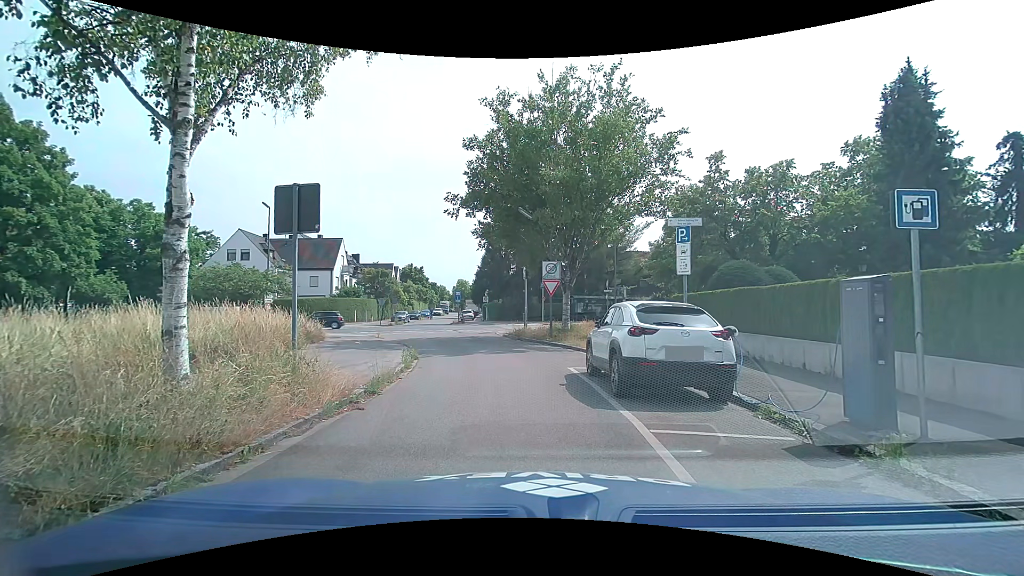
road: residential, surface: asphalt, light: Day
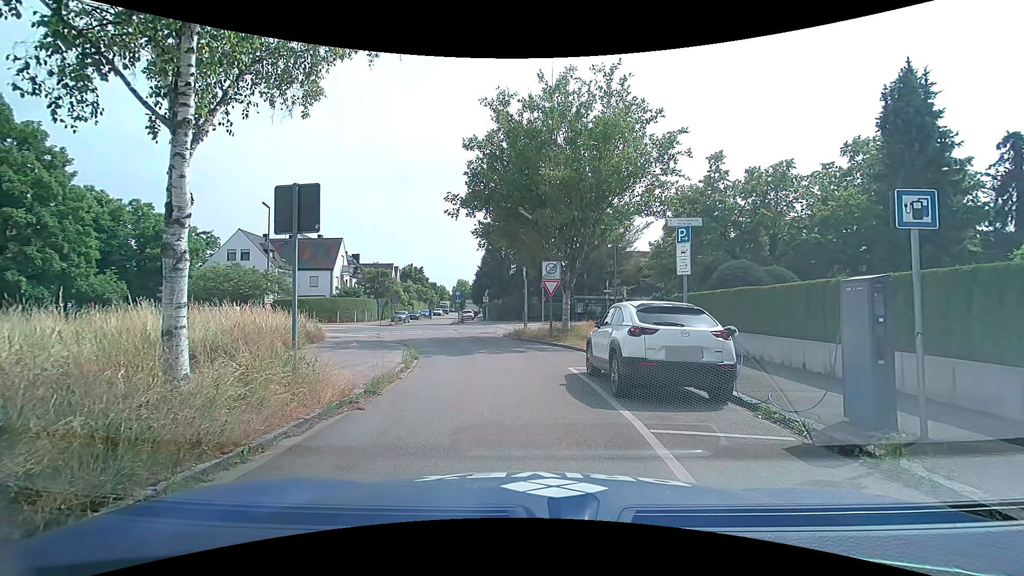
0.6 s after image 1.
(0.0, 0.0) m; 0°
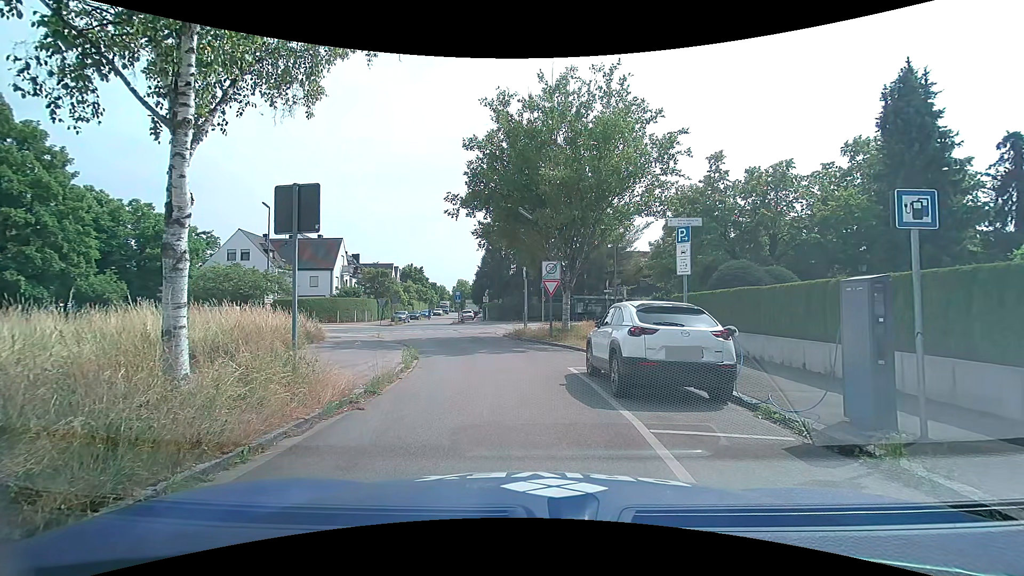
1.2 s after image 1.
(0.0, 0.0) m; 0°
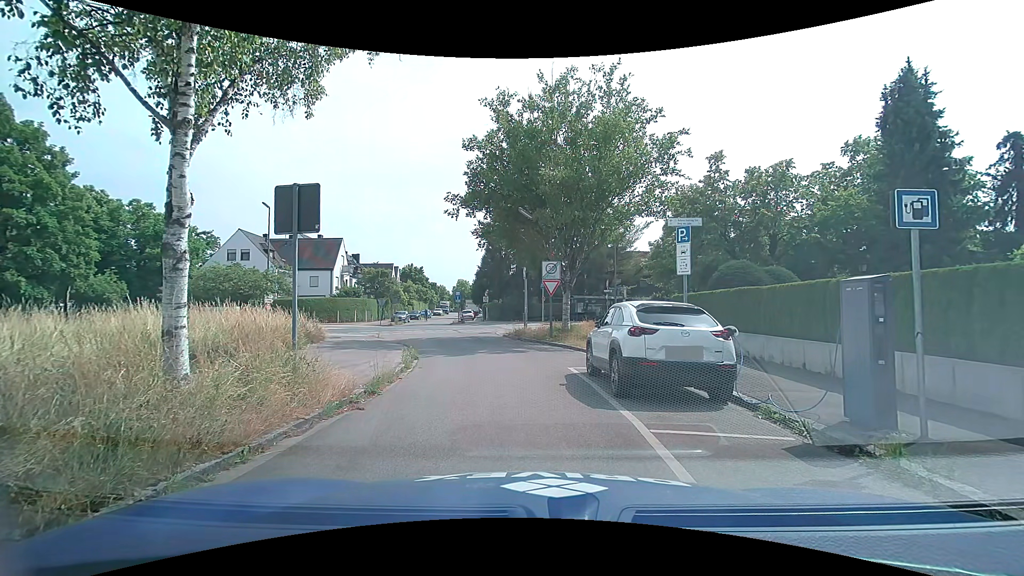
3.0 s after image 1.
(0.0, 0.0) m; 0°
